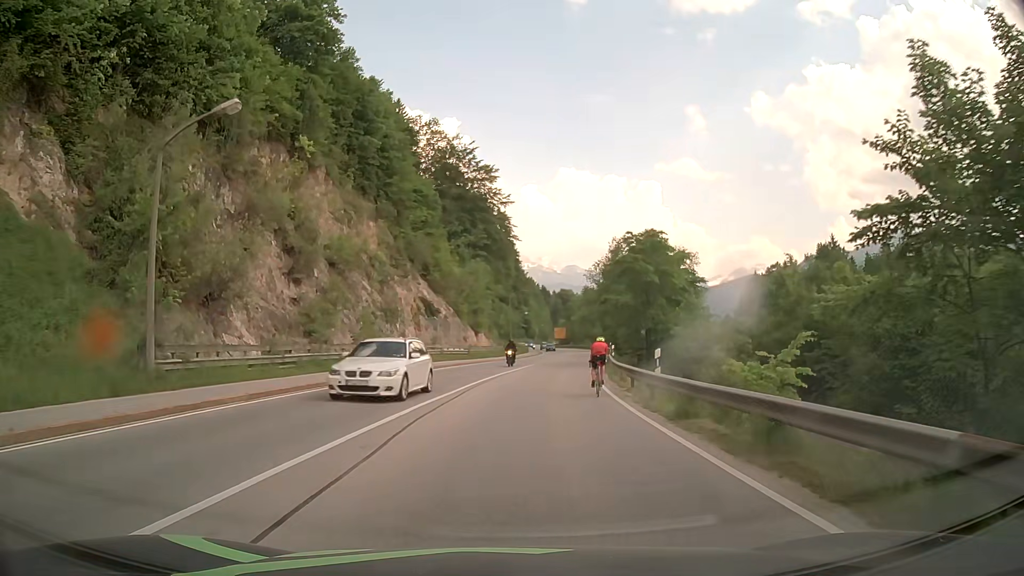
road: primary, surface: asphalt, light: Day
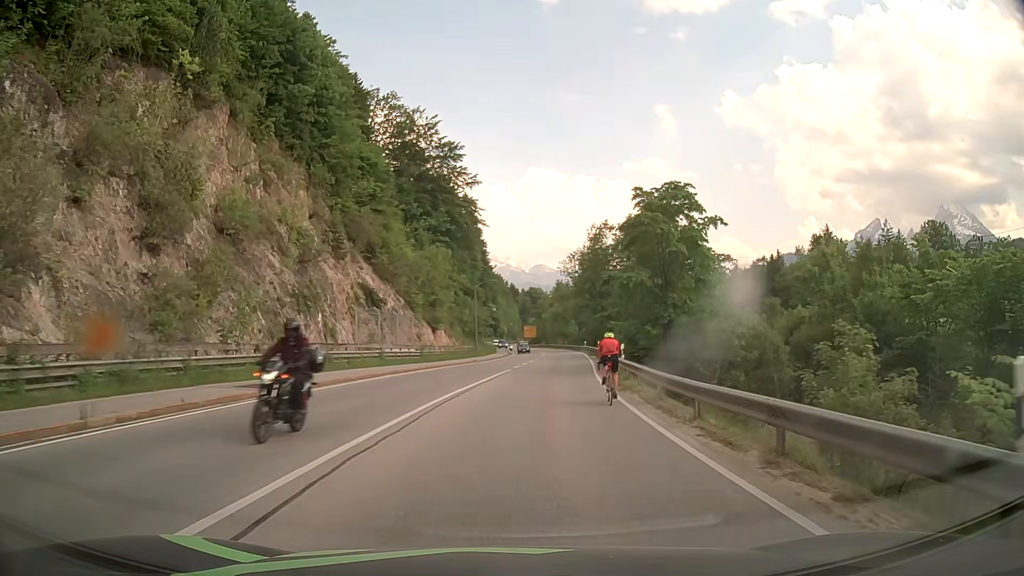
(+0.2, +13.0) m; +3°
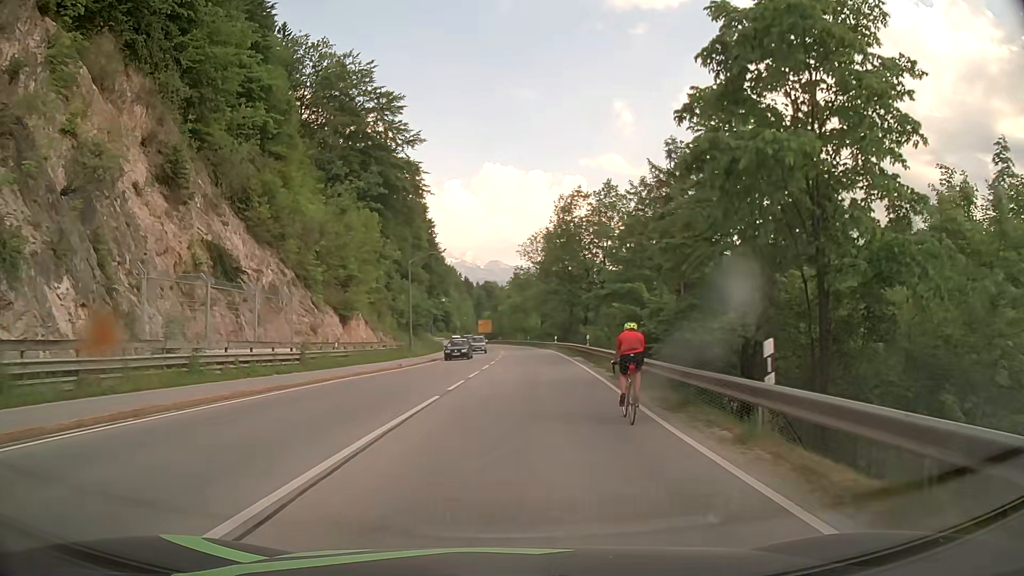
(+0.5, +18.9) m; +3°
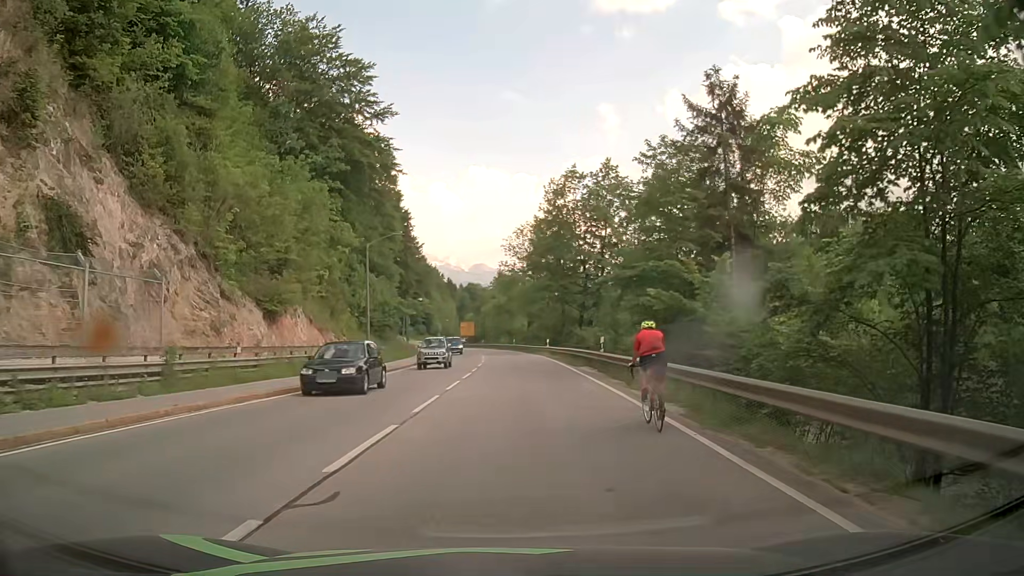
(+0.1, +10.6) m; +2°
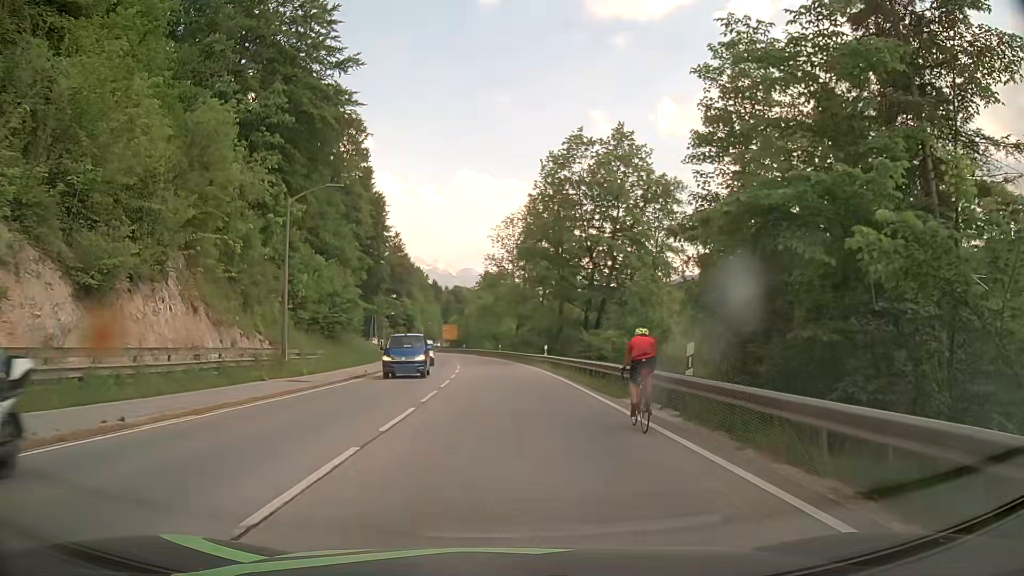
(+0.1, +13.9) m; 0°
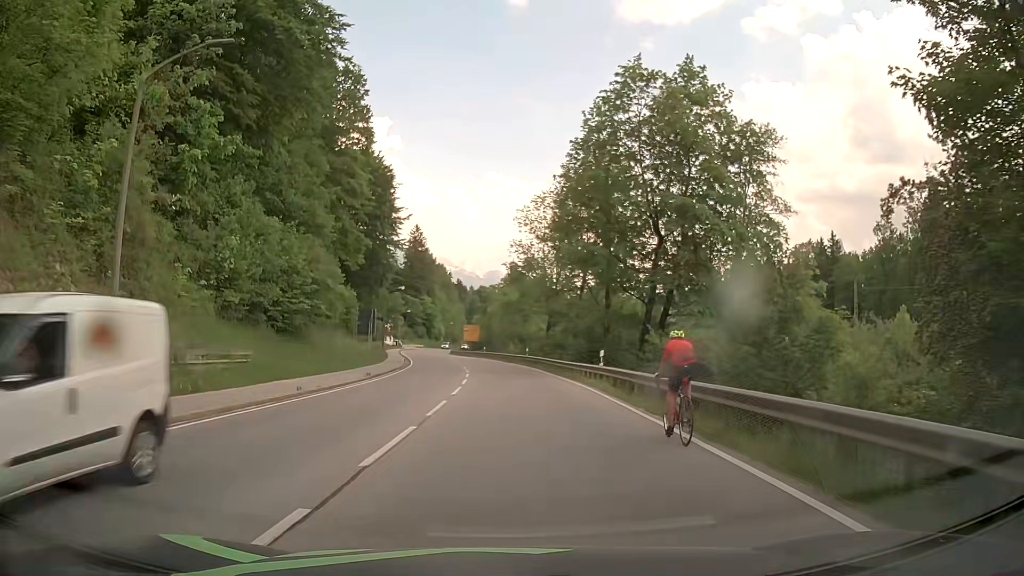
(-0.1, +15.1) m; -2°
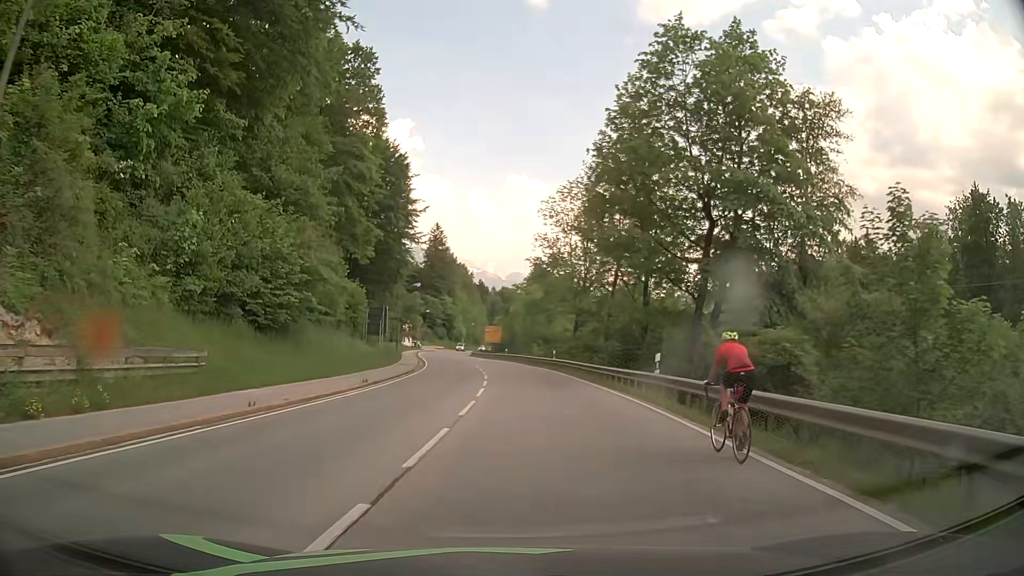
(-0.1, +5.9) m; -2°
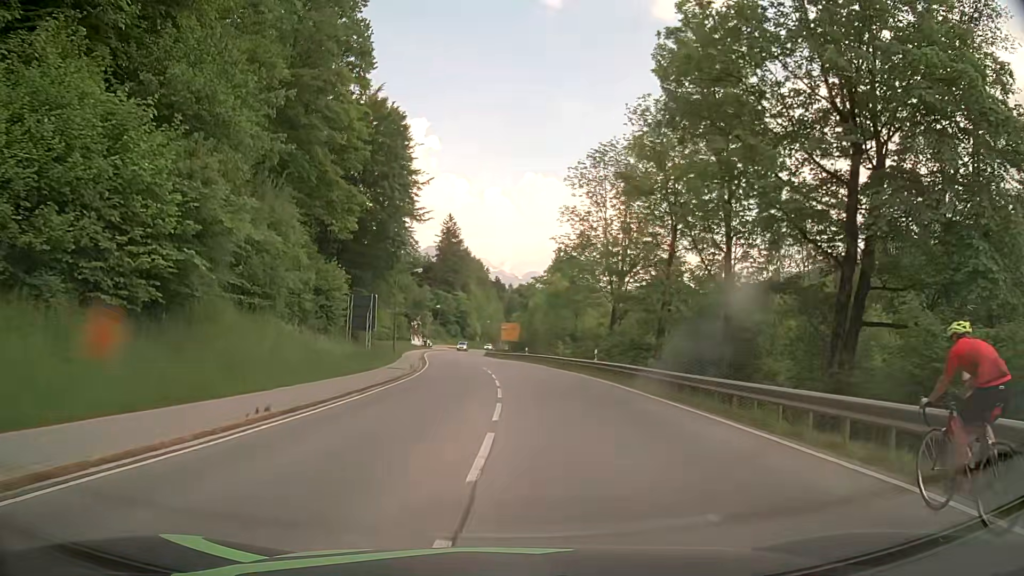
(-0.2, +13.4) m; -1°
(0, +10) (0, +20) (0, +30) (0, +40) (0, +50) (-1, +60) (-2, +70) (-3, +80) (-4, +90) (-5, +100) m
